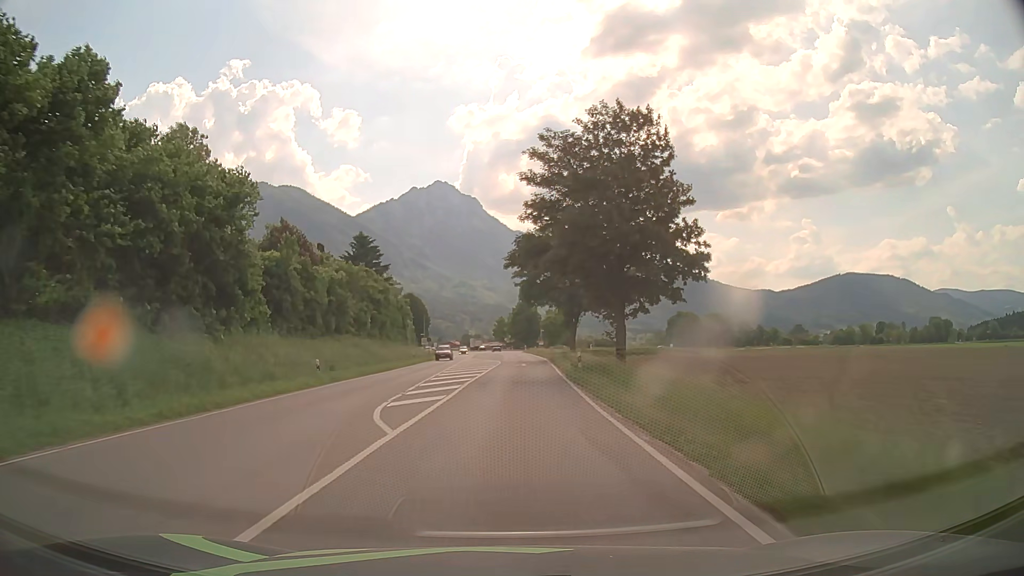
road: primary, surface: asphalt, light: Day
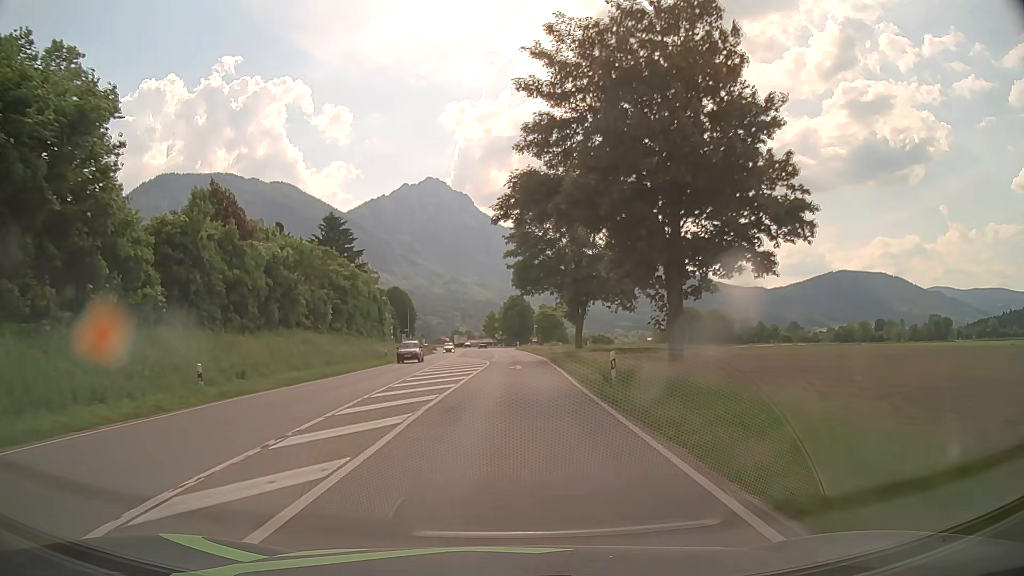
(+0.1, +10.8) m; +1°
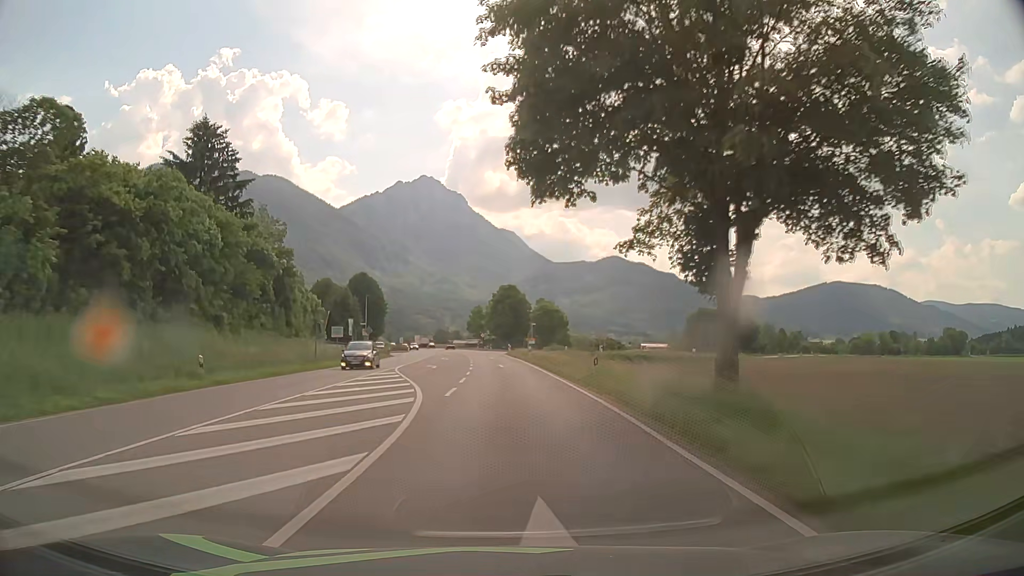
(+0.3, +32.3) m; +1°
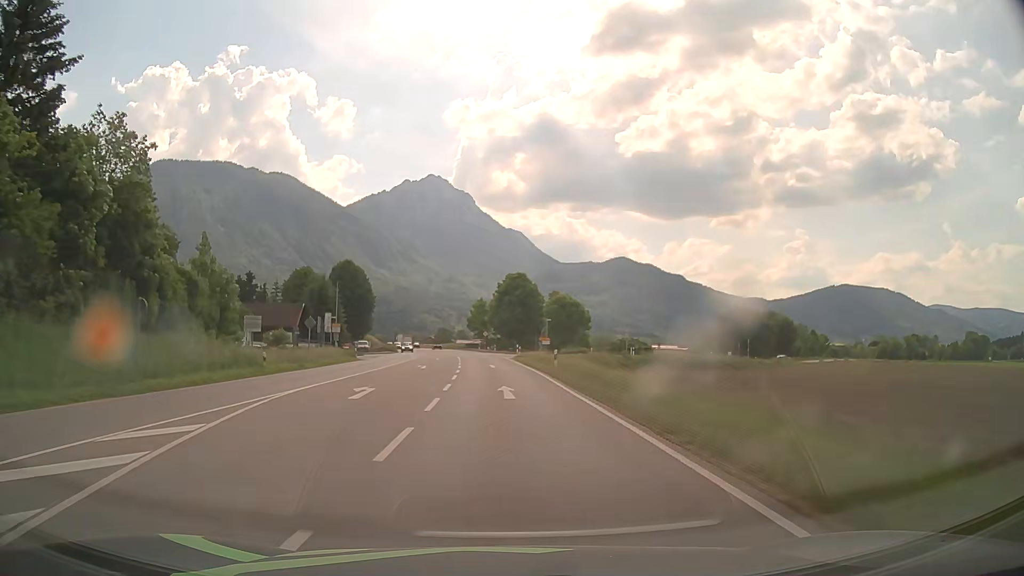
(-0.1, +21.5) m; 0°
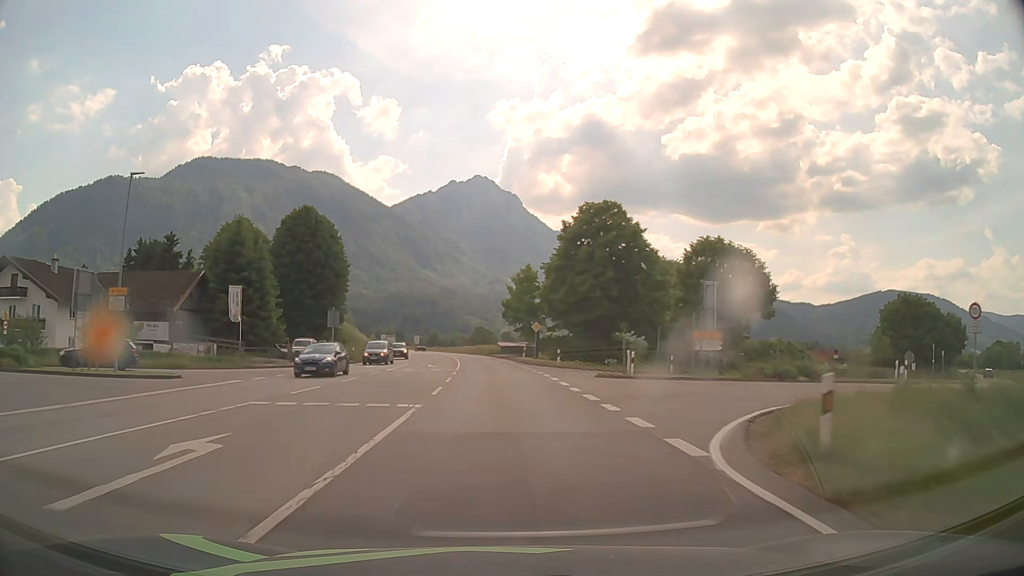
(-1.8, +53.7) m; -4°
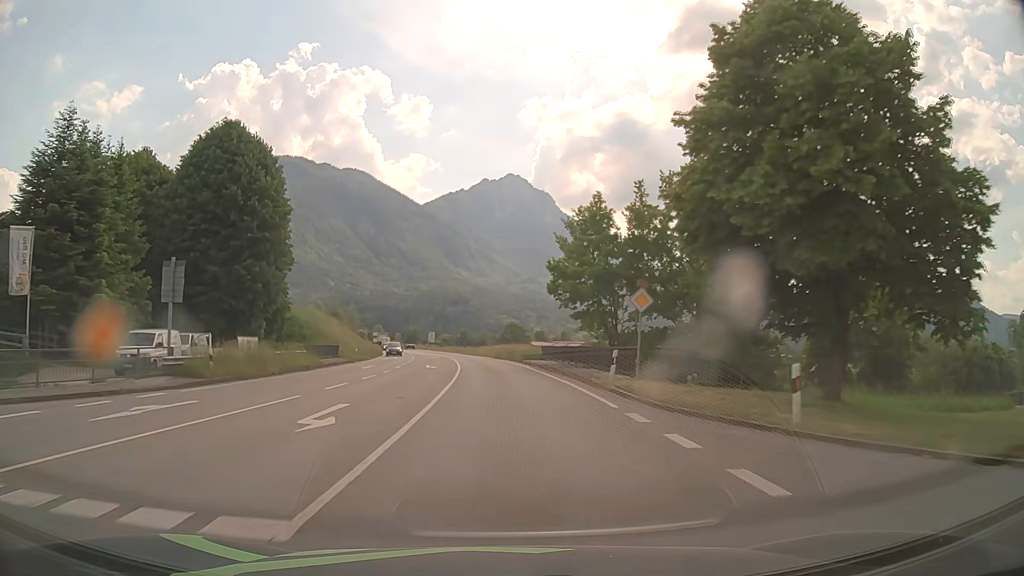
(-0.8, +32.2) m; -3°
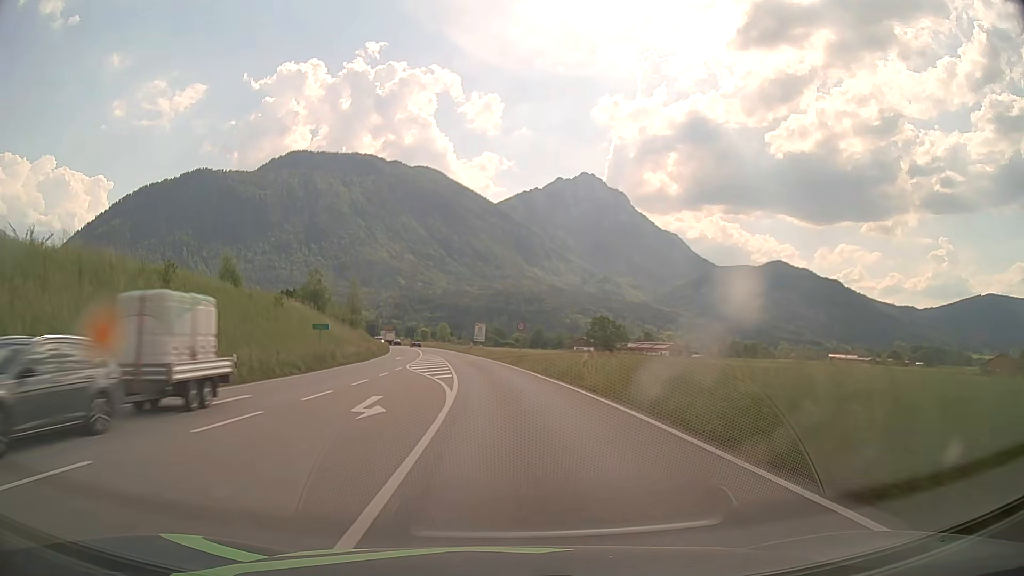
(-2.6, +53.6) m; -6°
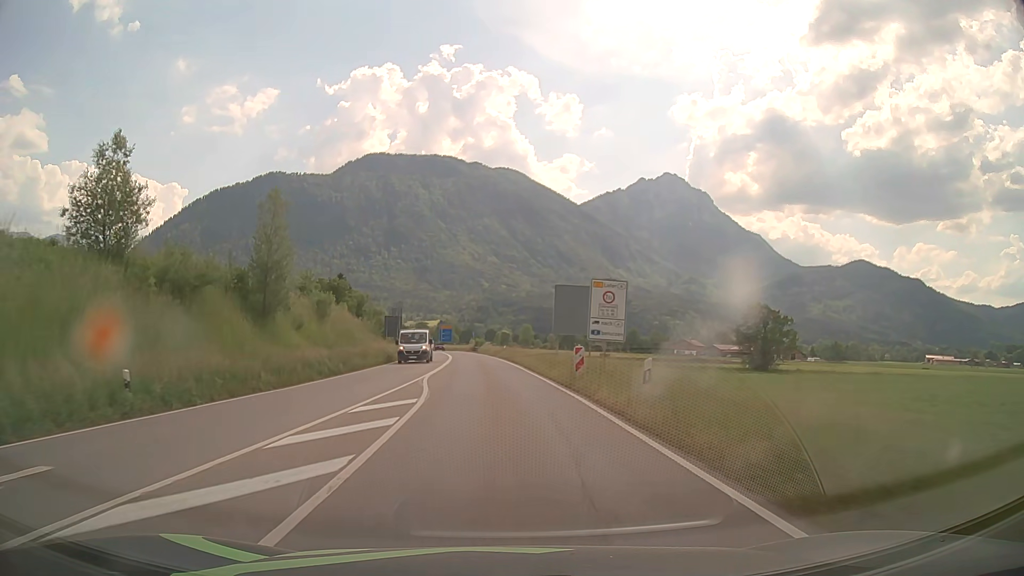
(-3.2, +53.8) m; -7°
(0, +10) (0, +20) (-1, +30) (-1, +40) (-2, +50) (-3, +60) (-4, +70) (-5, +80) (-7, +90) (-8, +100) m
